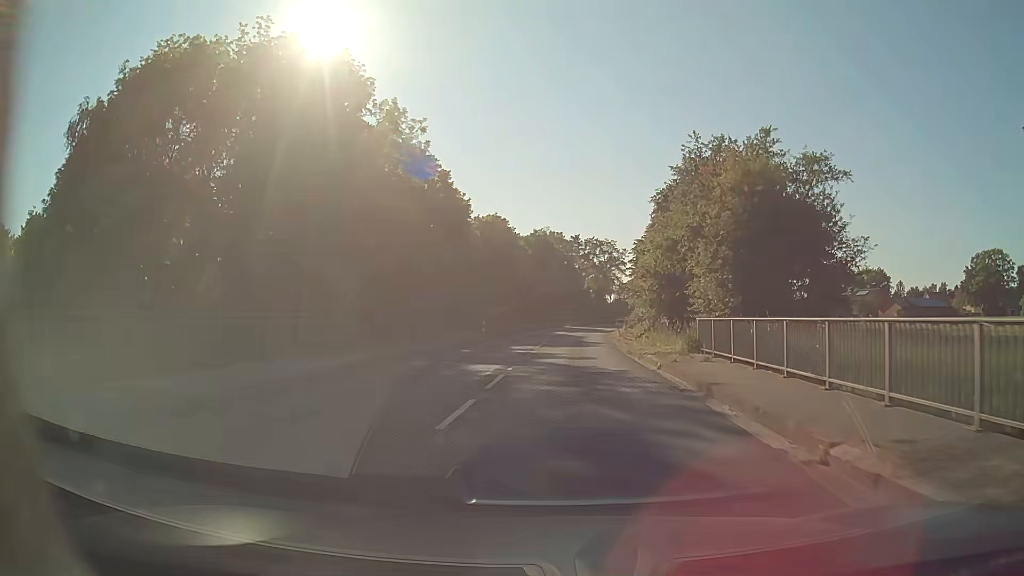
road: secondary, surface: asphalt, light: Day
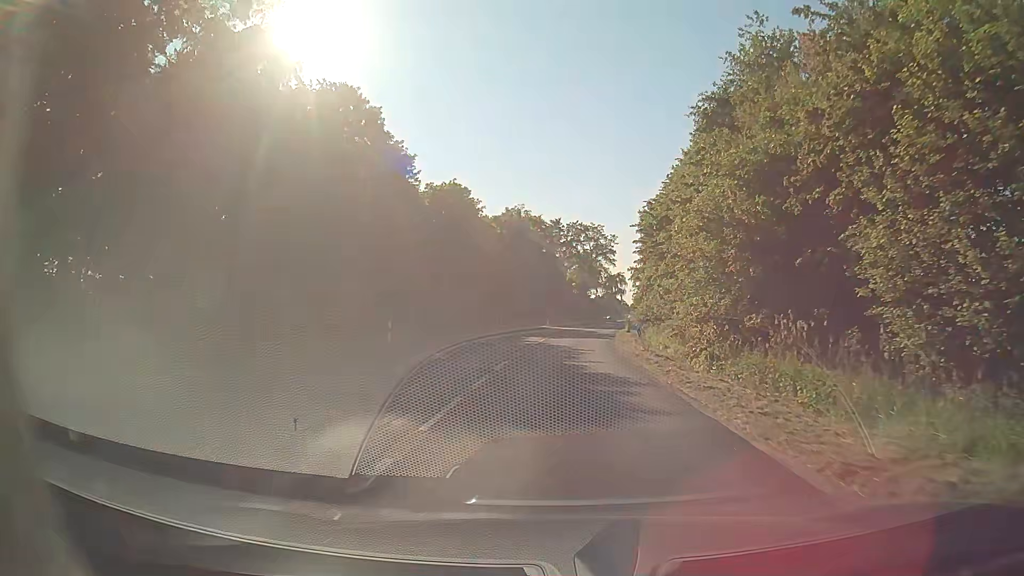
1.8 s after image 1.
(+0.4, +22.6) m; +2°
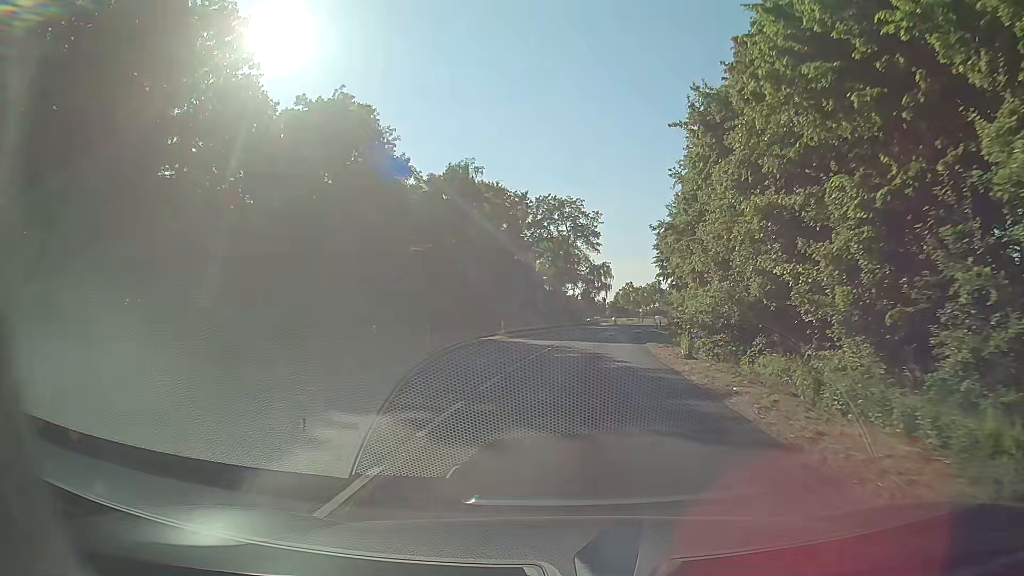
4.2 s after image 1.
(+0.7, +32.1) m; +3°
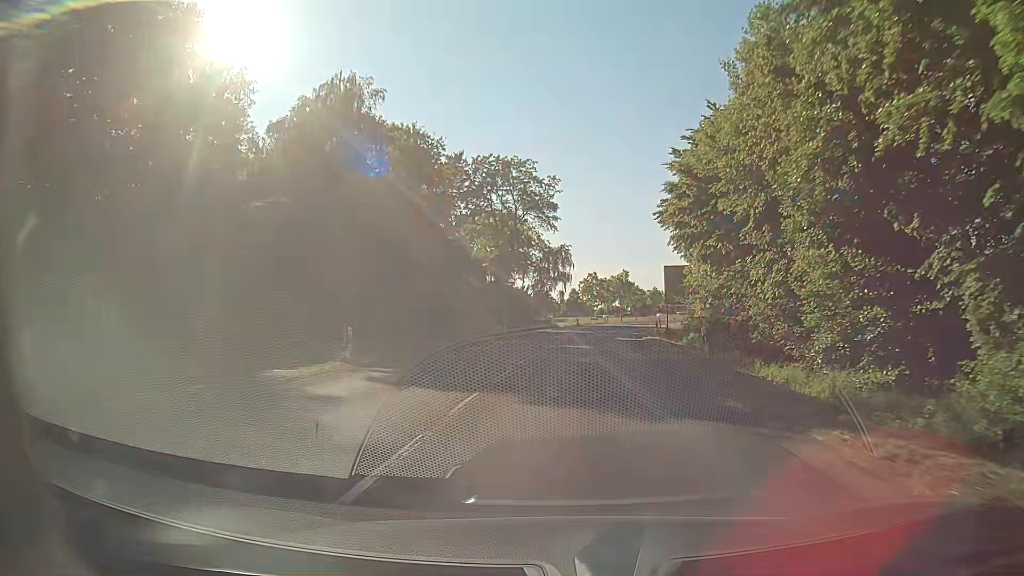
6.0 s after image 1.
(+0.8, +25.3) m; +3°
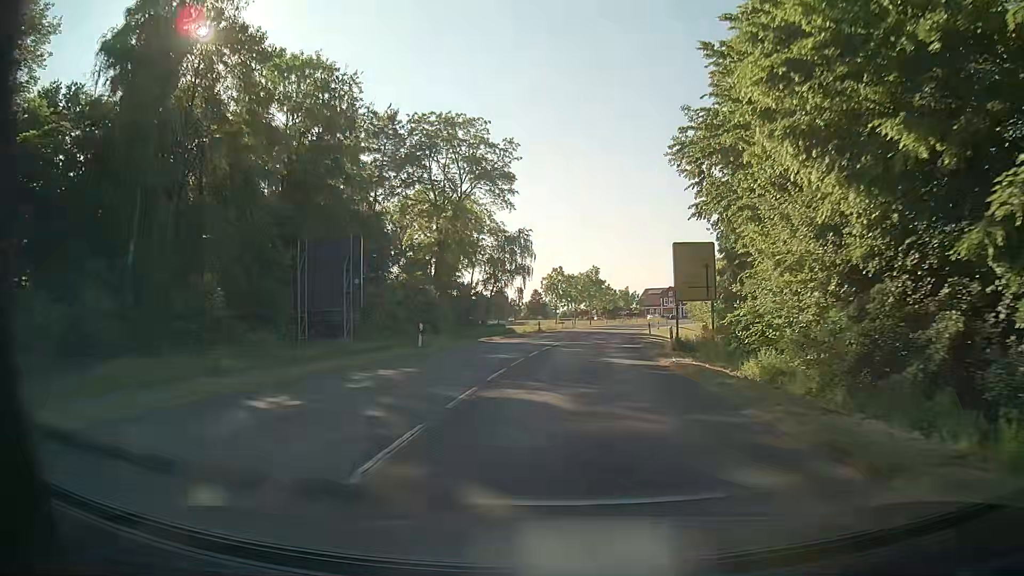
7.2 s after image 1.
(+0.6, +17.3) m; +4°
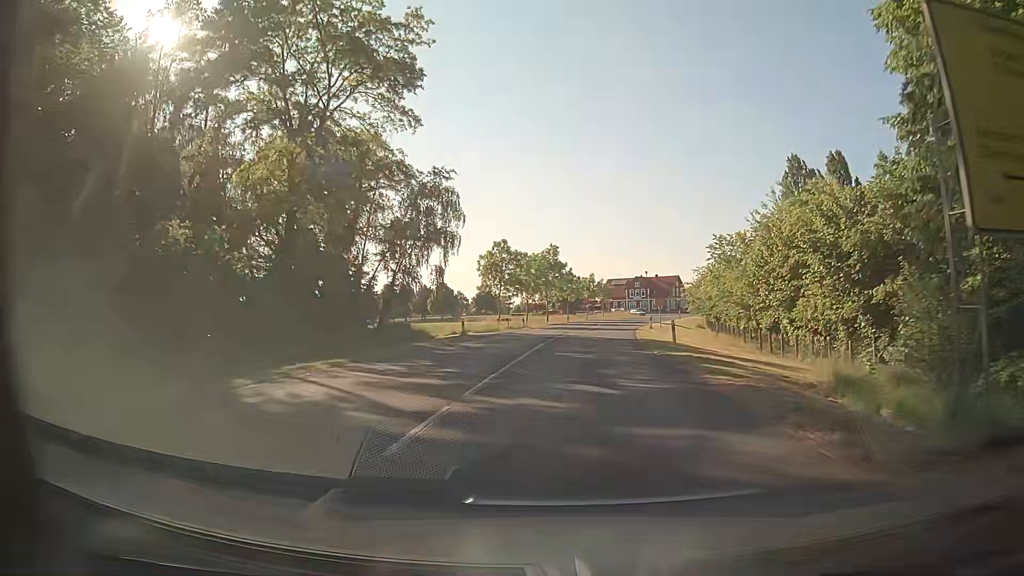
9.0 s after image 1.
(+0.8, +25.8) m; +4°
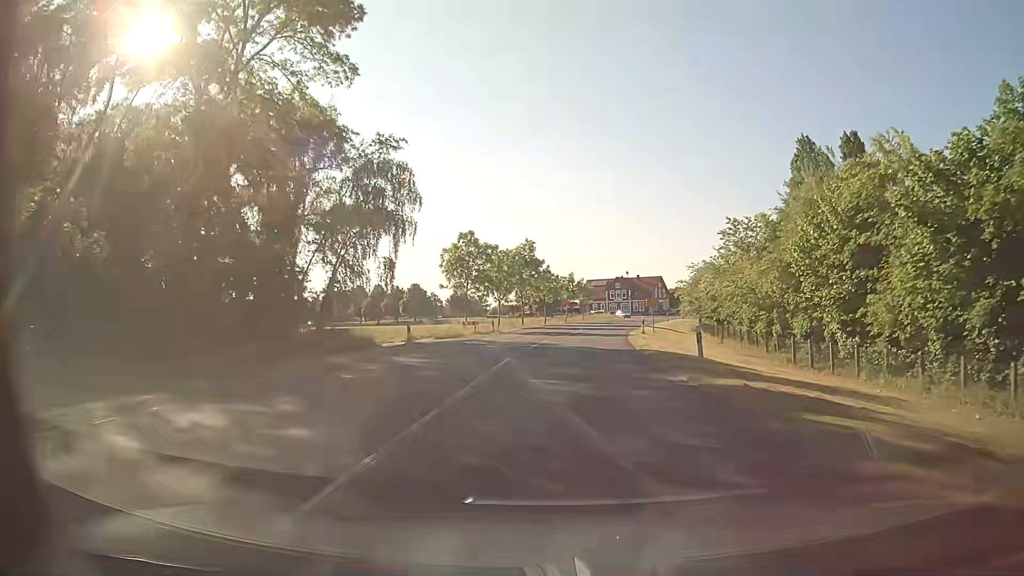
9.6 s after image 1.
(+0.1, +8.2) m; +2°
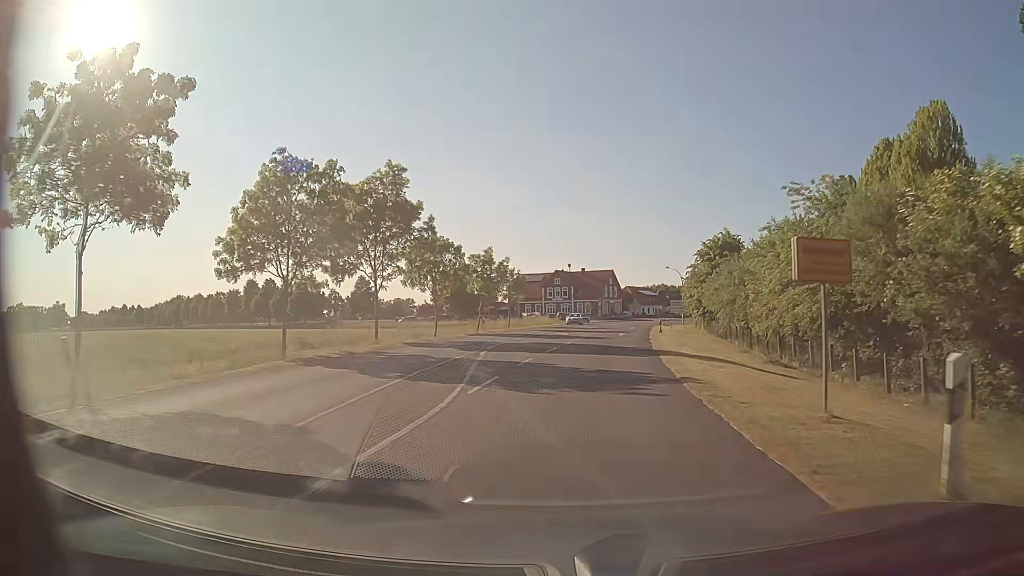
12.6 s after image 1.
(+2.1, +39.6) m; +5°
(0, +10) (+1, +20) (+2, +30) (+3, +40) (+4, +50) (+6, +60) (+8, +69) (+9, +79) (+11, +89) (+14, +99) m
